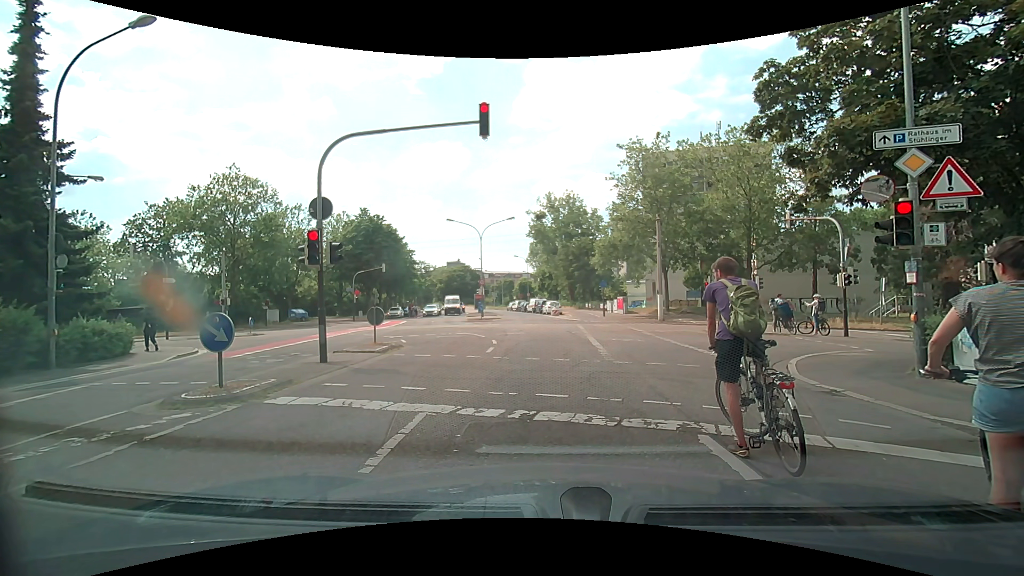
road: residential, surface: asphalt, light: Day
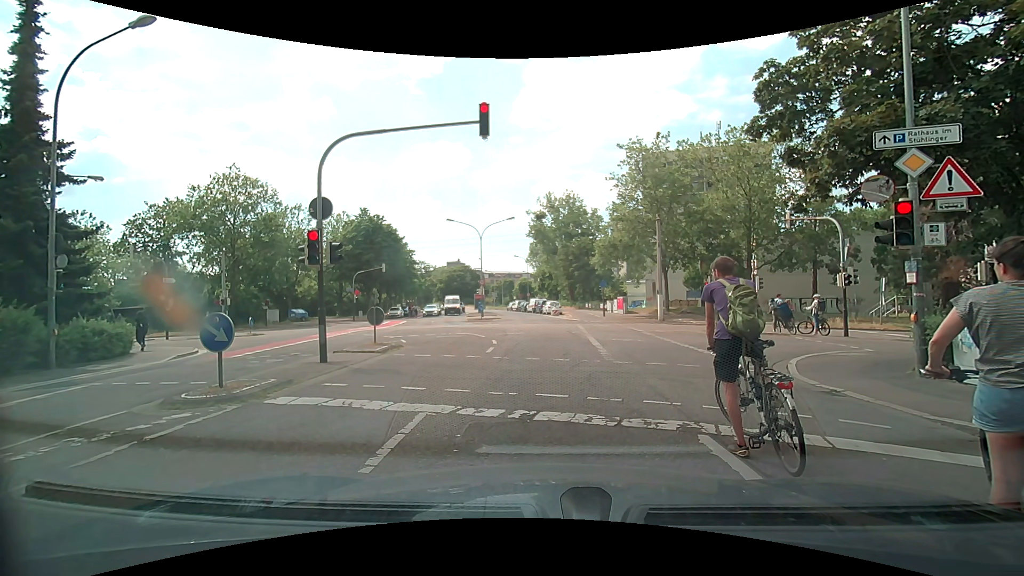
(0.0, 0.0) m; 0°
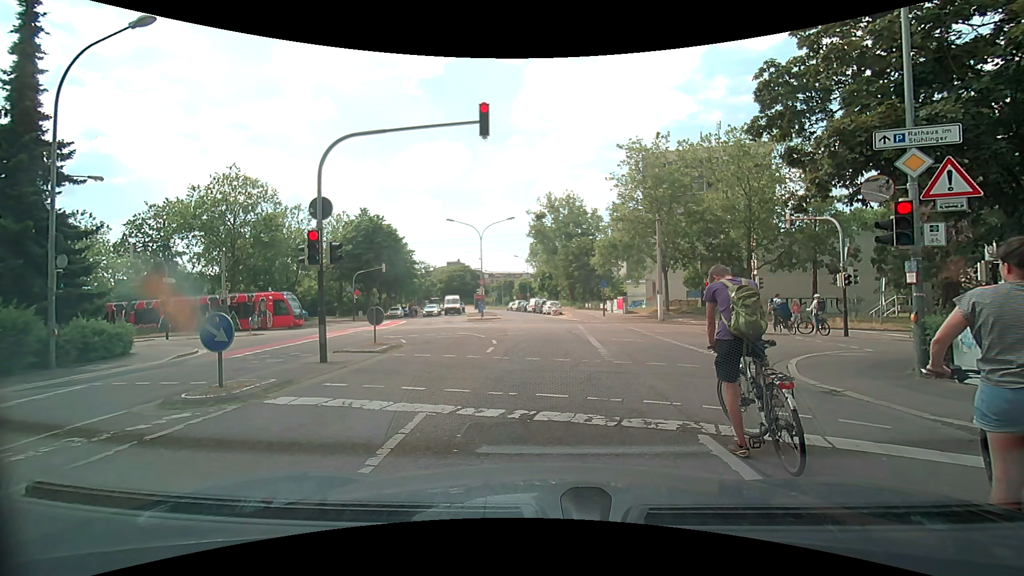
(0.0, 0.0) m; 0°
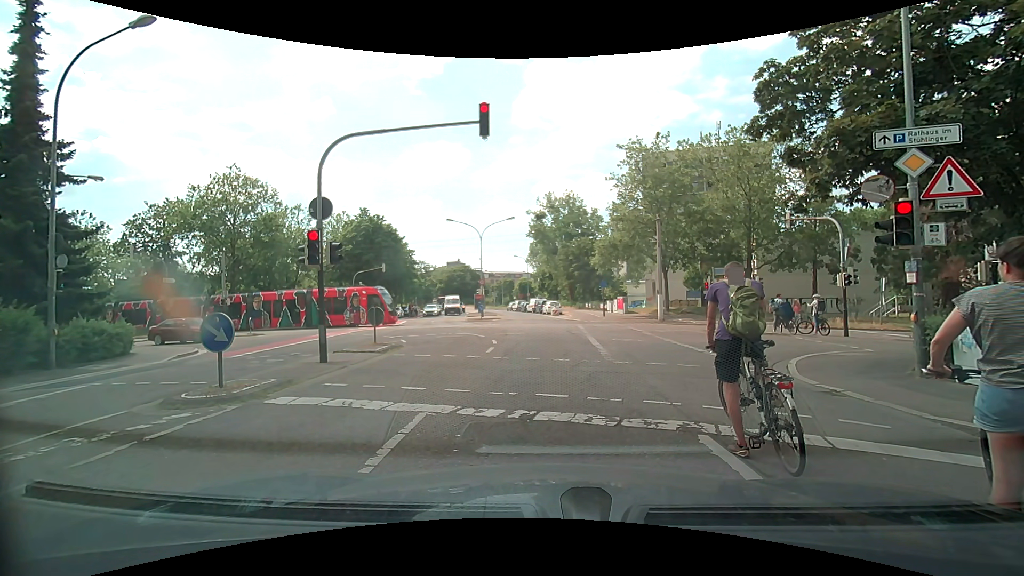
(0.0, 0.0) m; 0°
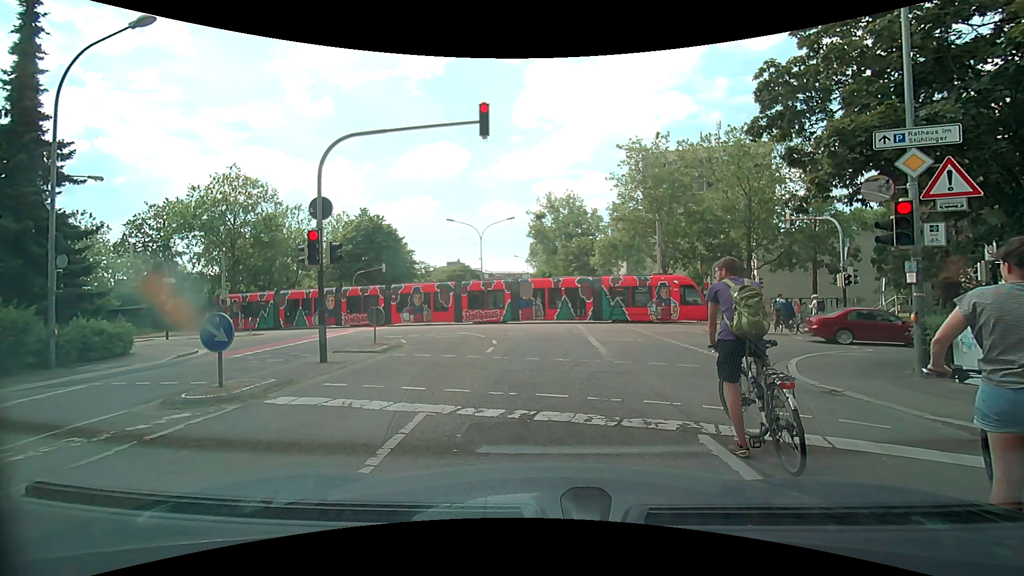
(0.0, 0.0) m; 0°
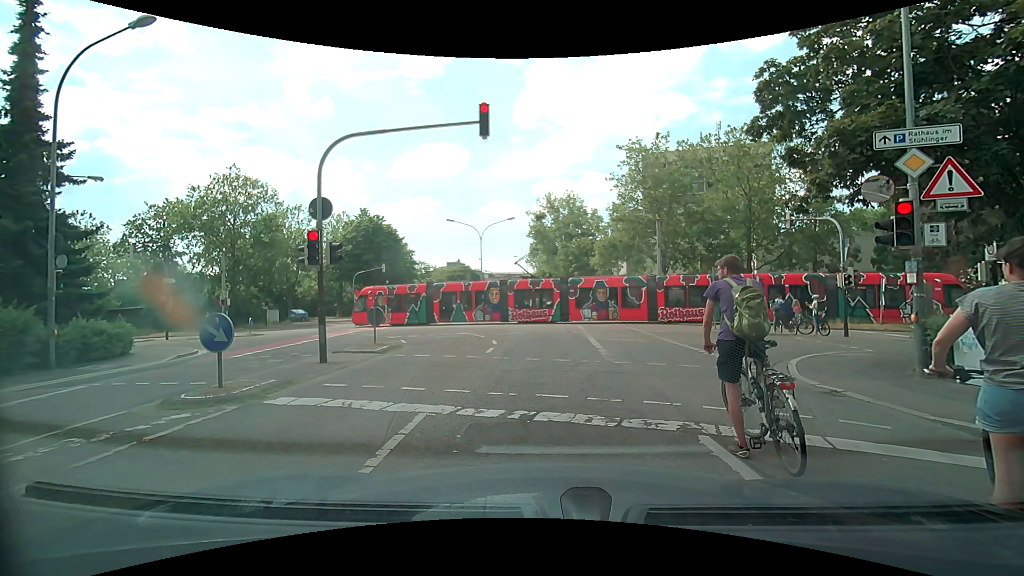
(0.0, 0.0) m; 0°
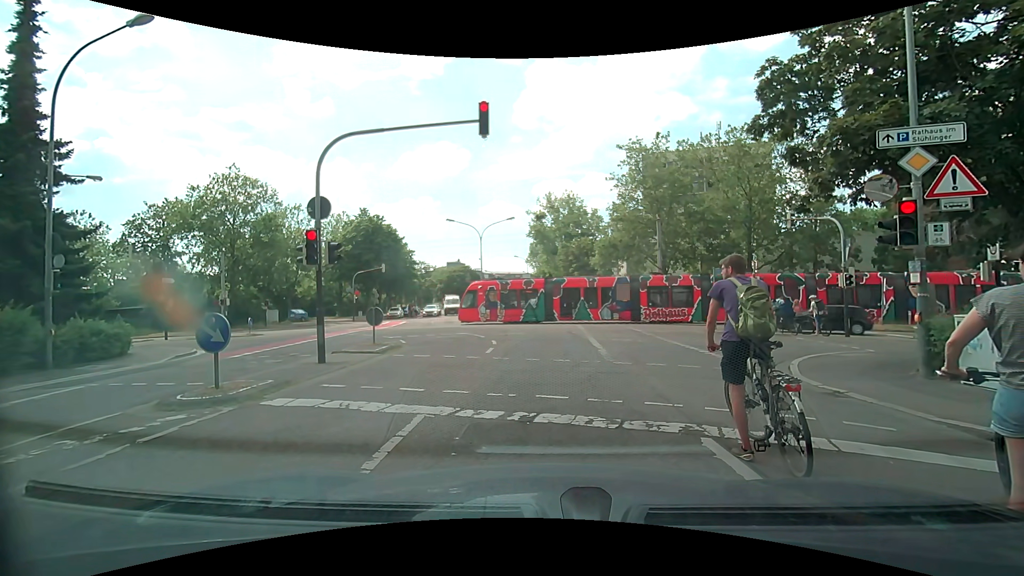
(0.0, 0.0) m; 0°
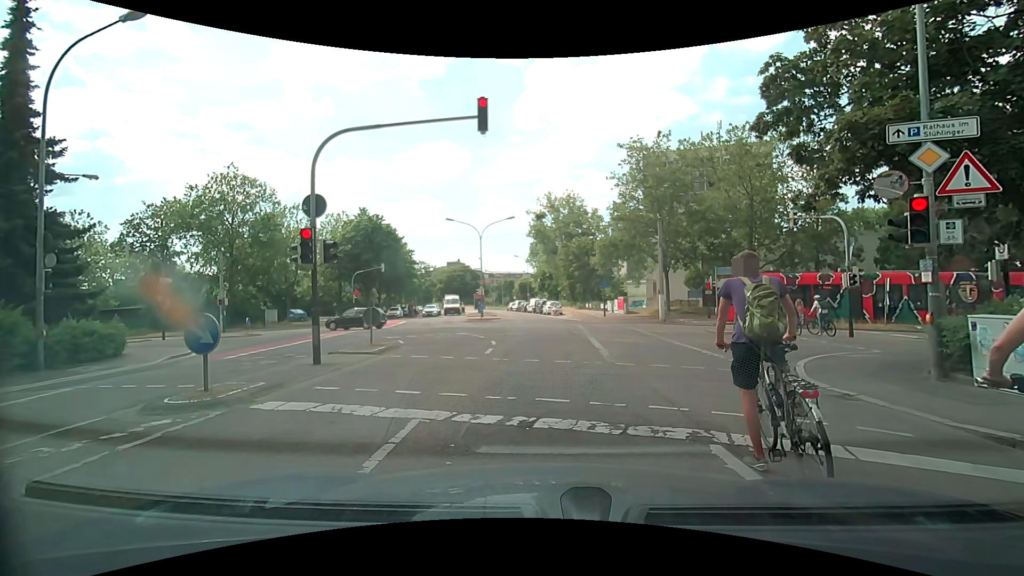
(0.0, +0.2) m; 0°
